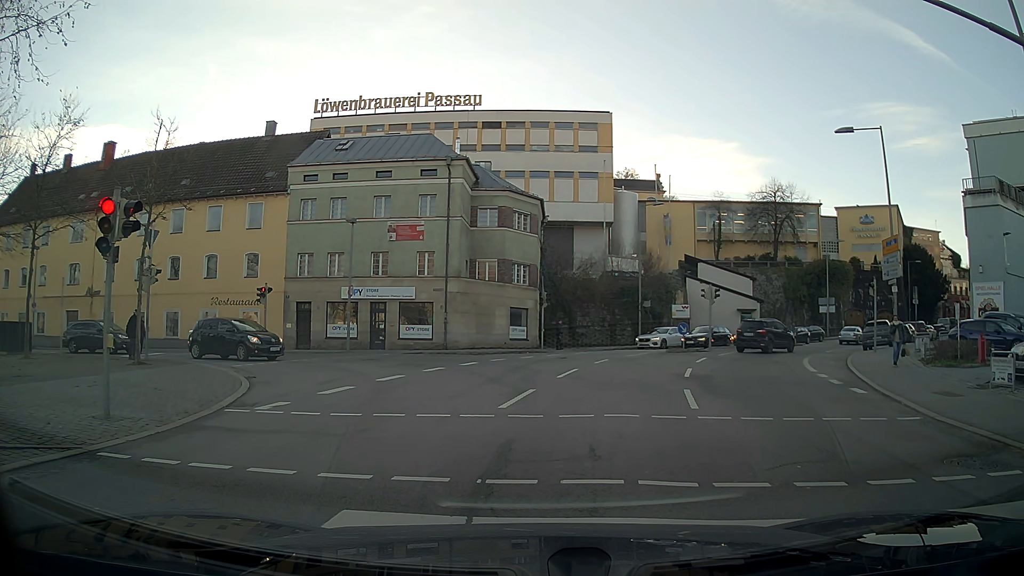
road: residential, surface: asphalt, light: Day
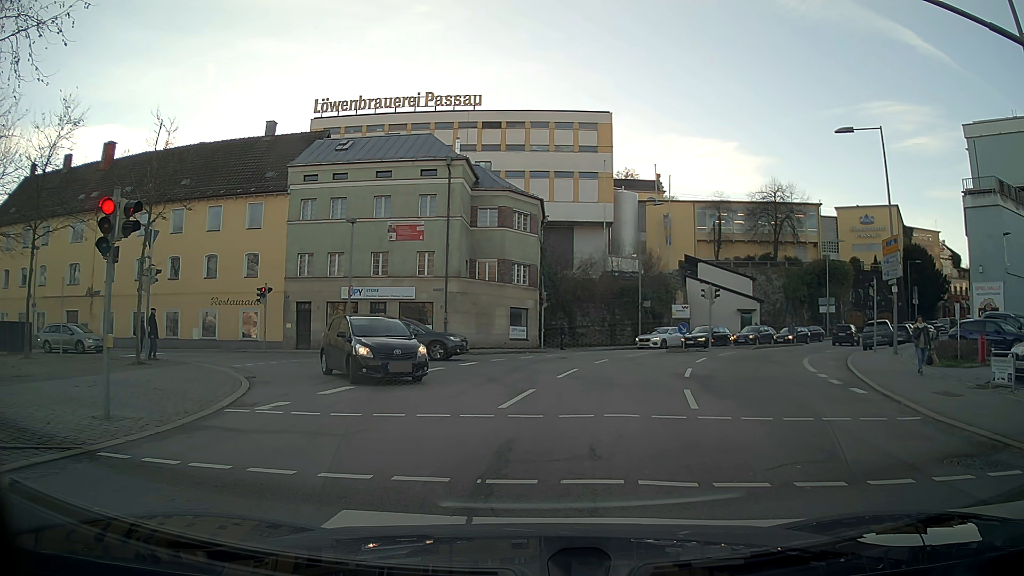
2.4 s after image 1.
(0.0, 0.0) m; 0°
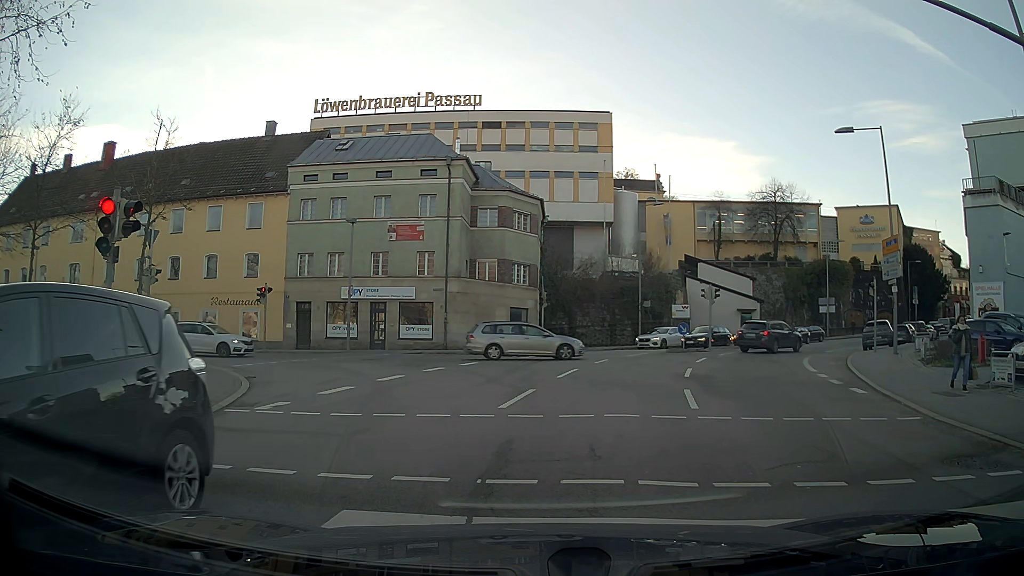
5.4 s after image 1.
(0.0, 0.0) m; 0°
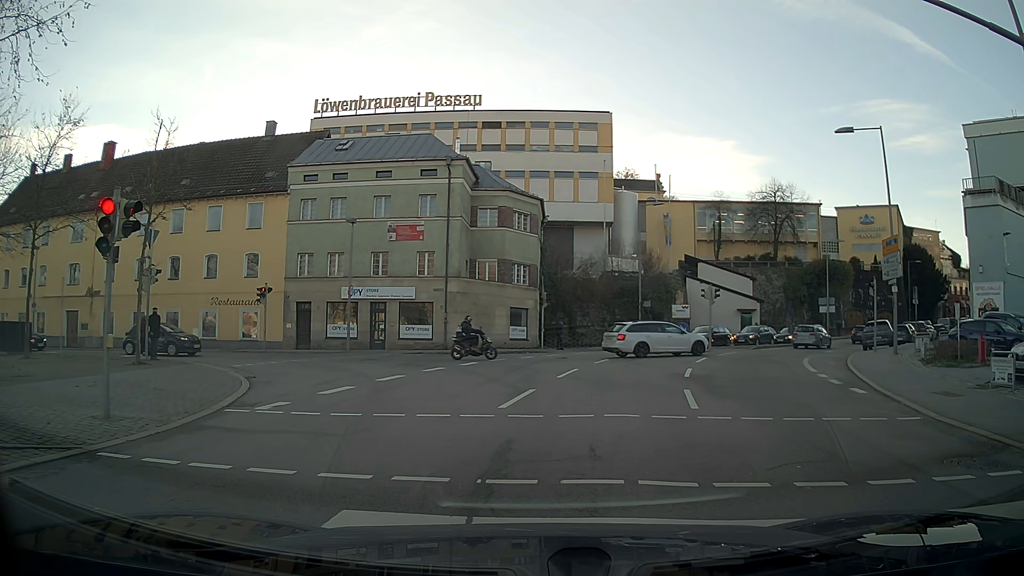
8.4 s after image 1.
(0.0, 0.0) m; 0°
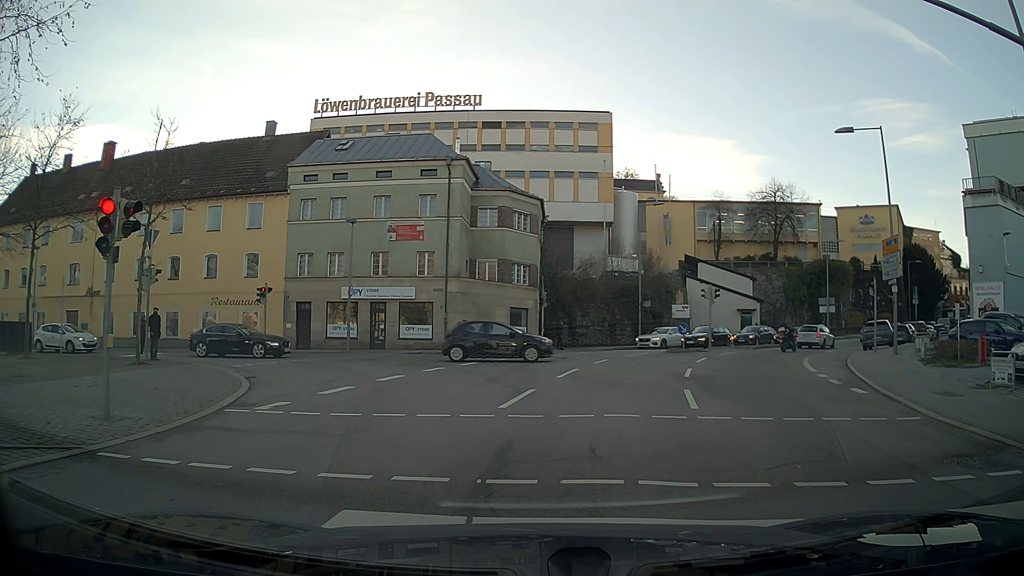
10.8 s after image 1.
(0.0, 0.0) m; 0°
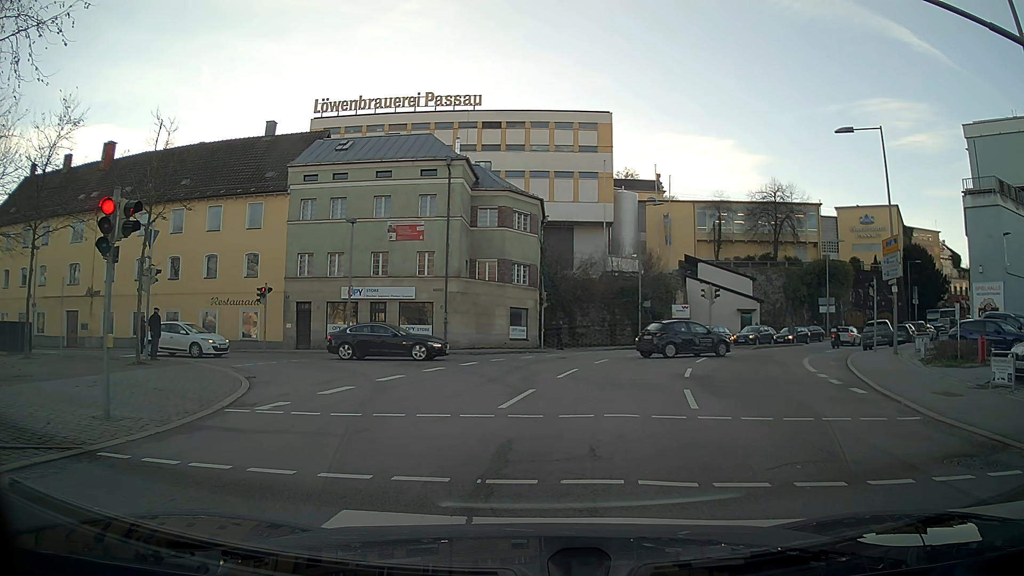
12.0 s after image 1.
(0.0, 0.0) m; 0°
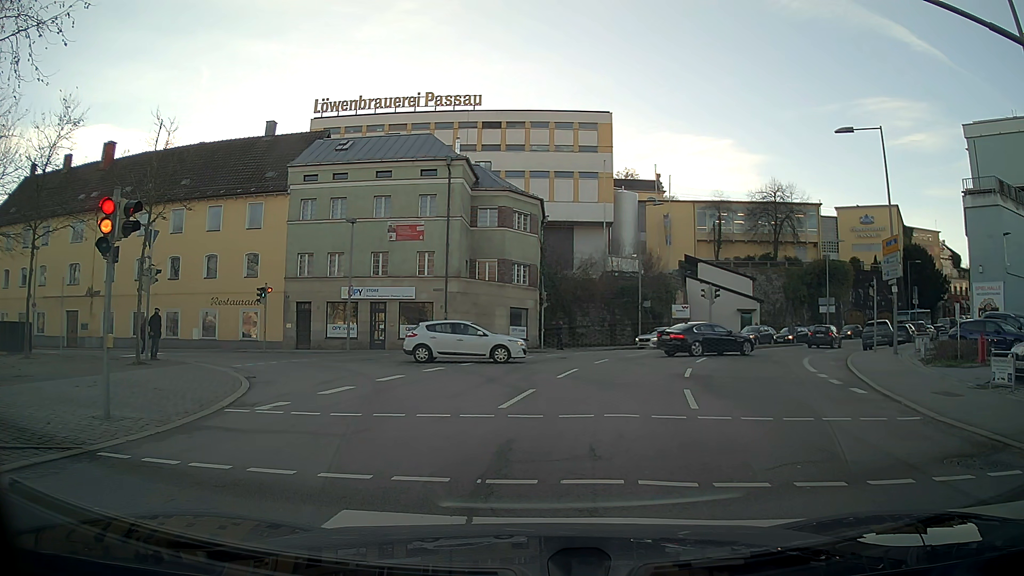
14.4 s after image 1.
(0.0, 0.0) m; 0°
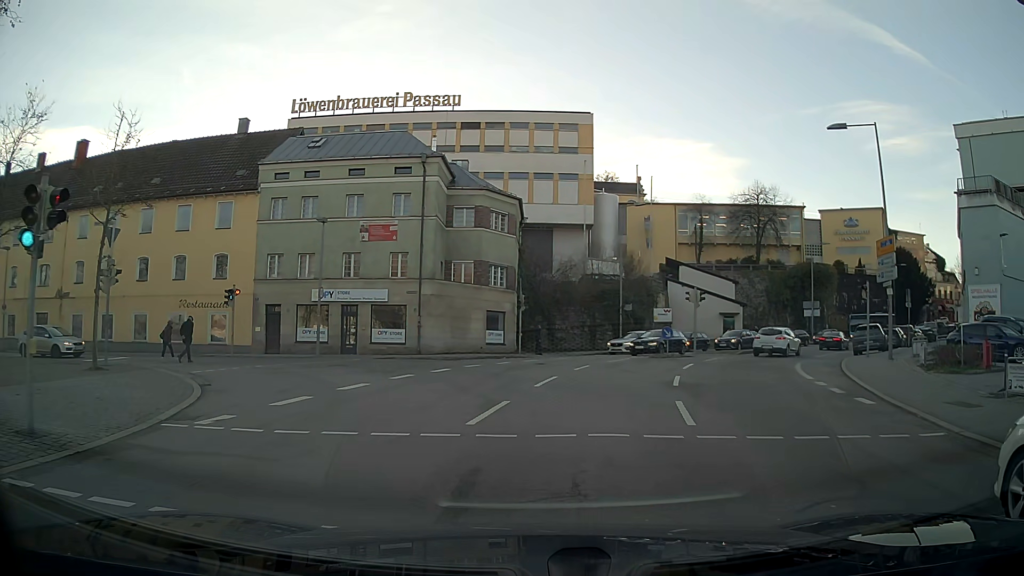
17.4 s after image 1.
(0.0, +1.5) m; +2°
